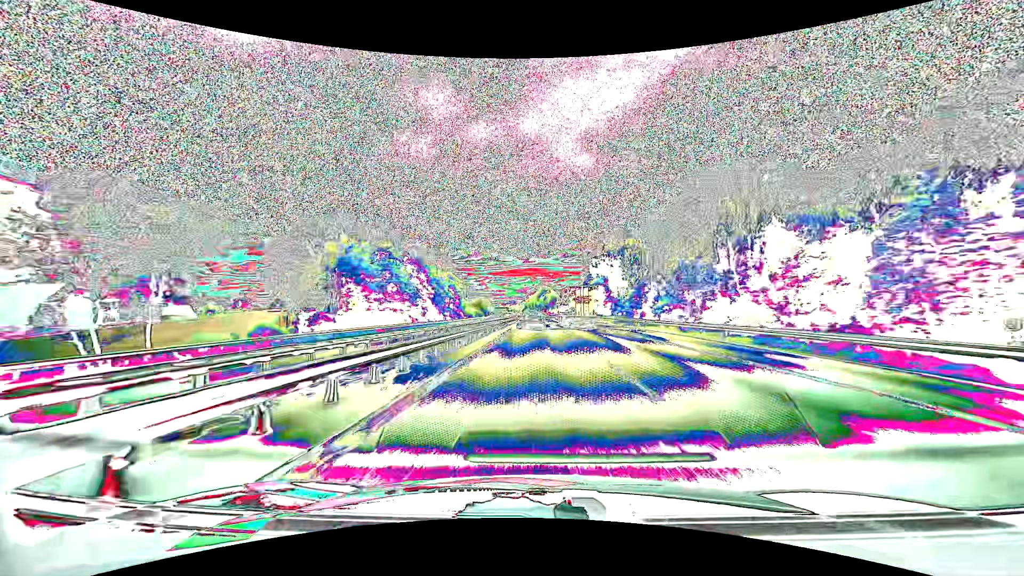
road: motorway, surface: asphalt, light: Day
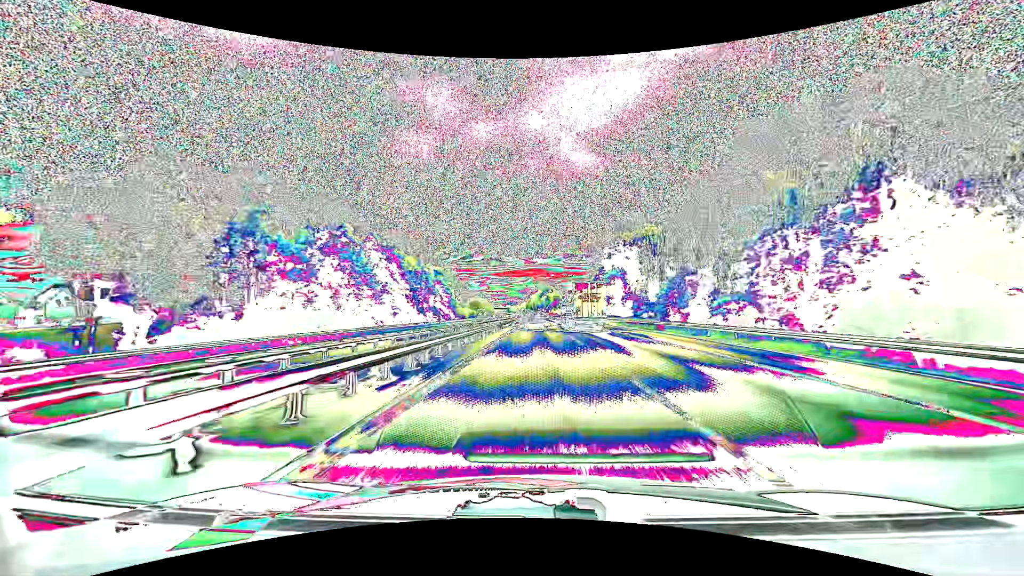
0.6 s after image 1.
(0.0, +21.3) m; 0°
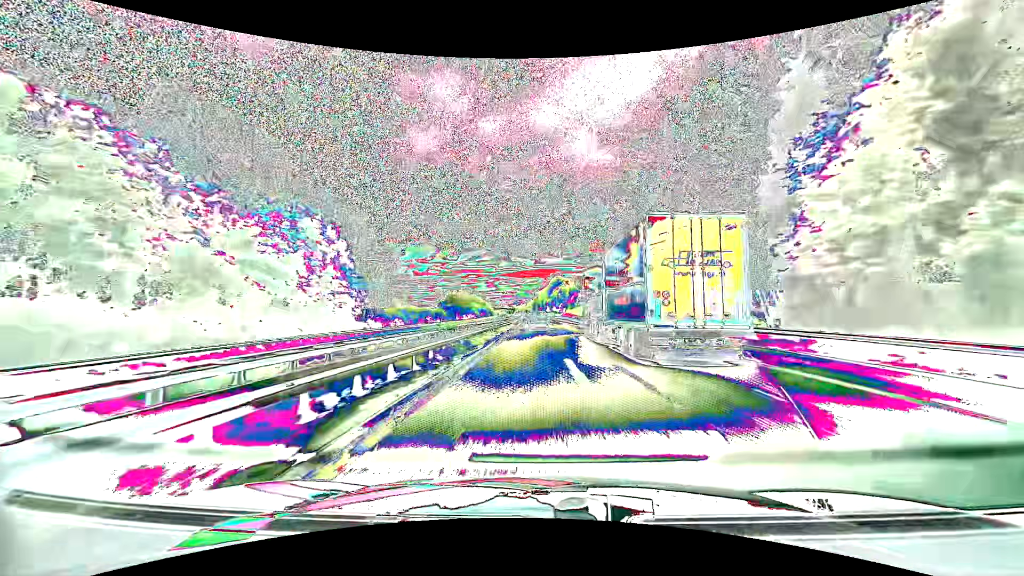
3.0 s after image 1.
(-0.6, +86.0) m; -1°
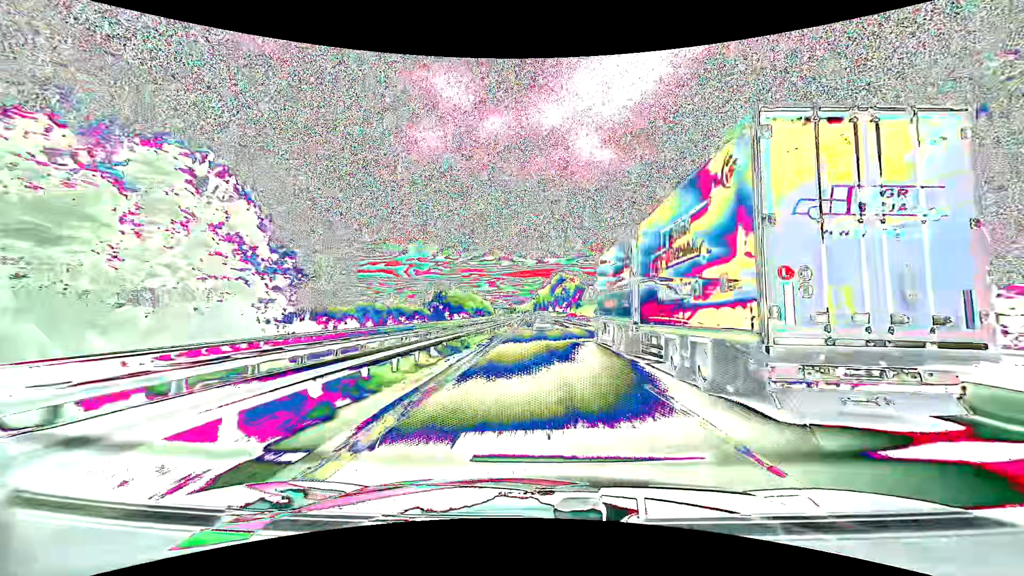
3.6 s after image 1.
(-0.1, +21.7) m; 0°
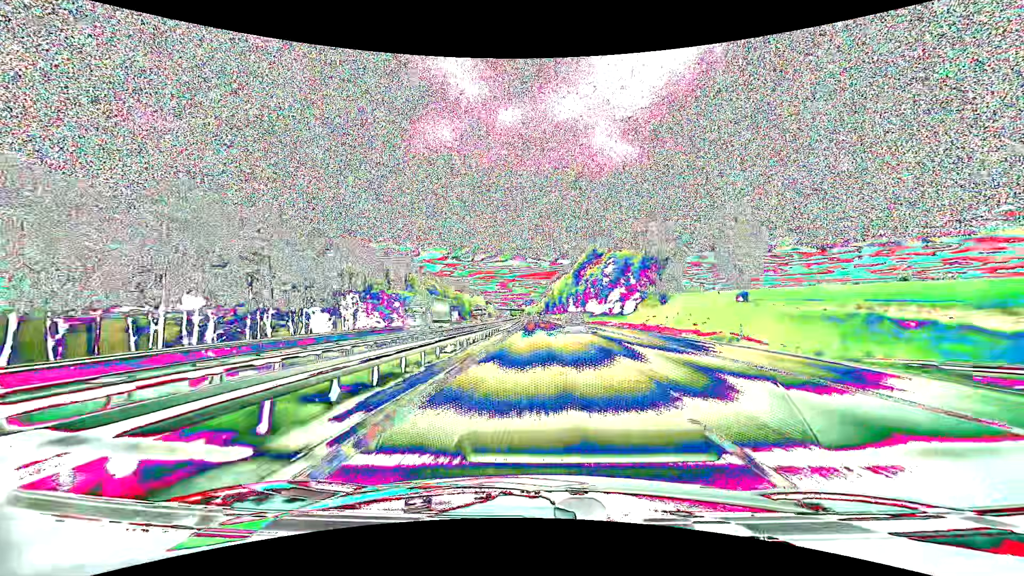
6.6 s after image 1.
(-1.0, +109.6) m; -1°
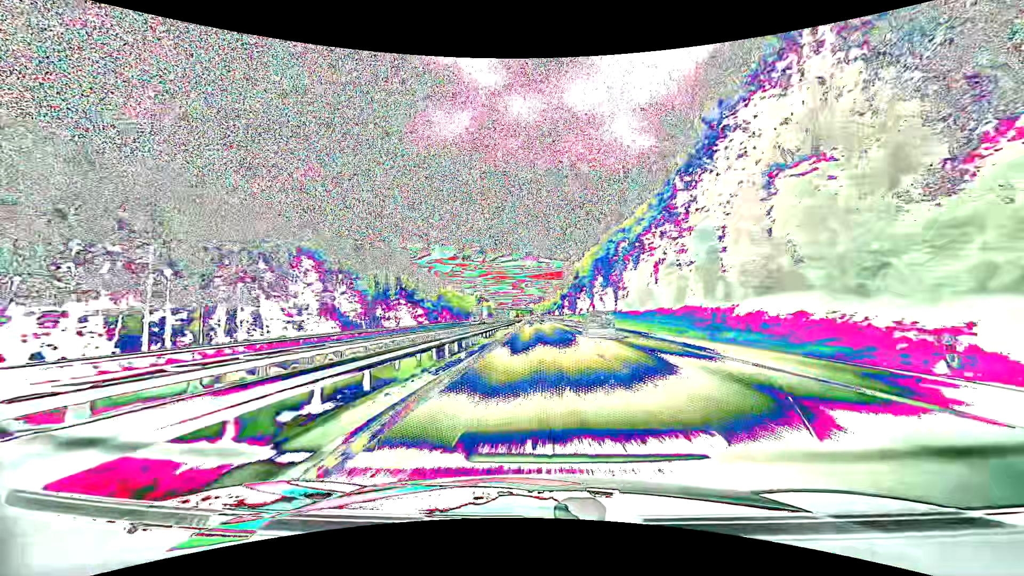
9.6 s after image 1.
(-0.9, +113.2) m; -1°
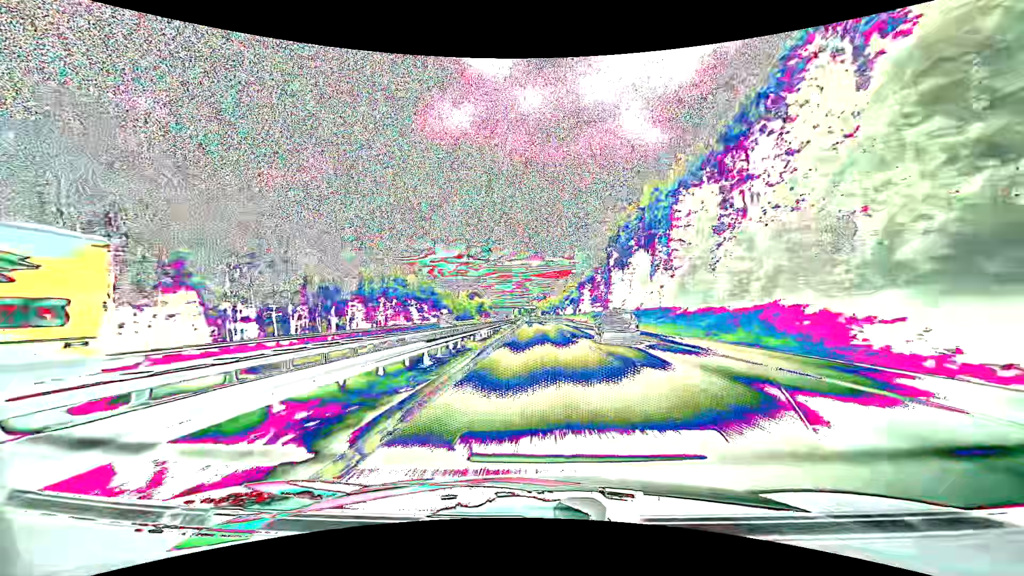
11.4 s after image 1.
(-0.4, +69.4) m; 0°
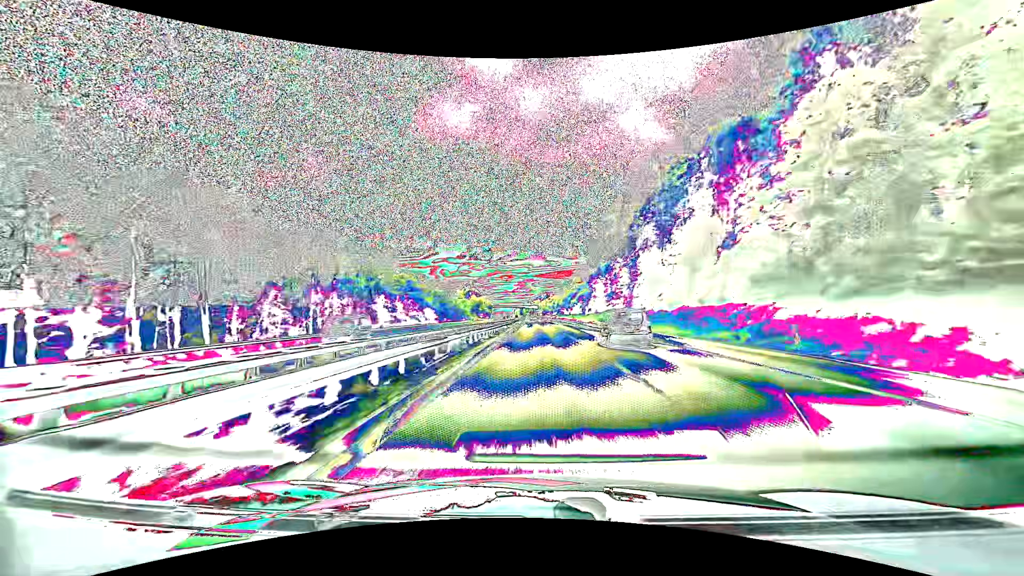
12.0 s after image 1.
(-0.1, +23.4) m; 0°
(0, +10) (0, +20) (0, +30) (0, +40) (0, +50) (0, +60) (-1, +70) (-1, +80) (-1, +90) (-1, +100) m
